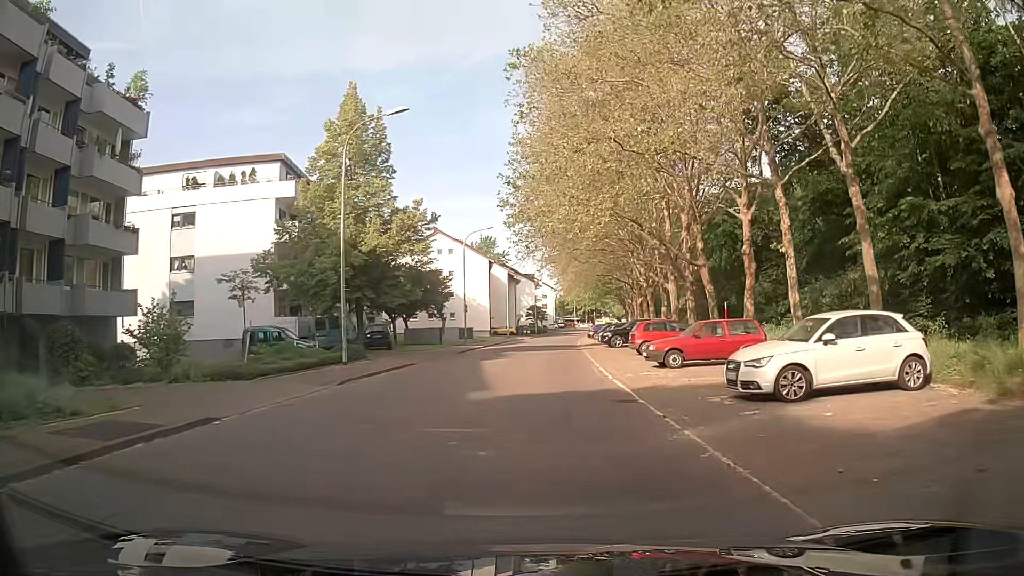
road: residential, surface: asphalt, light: Day
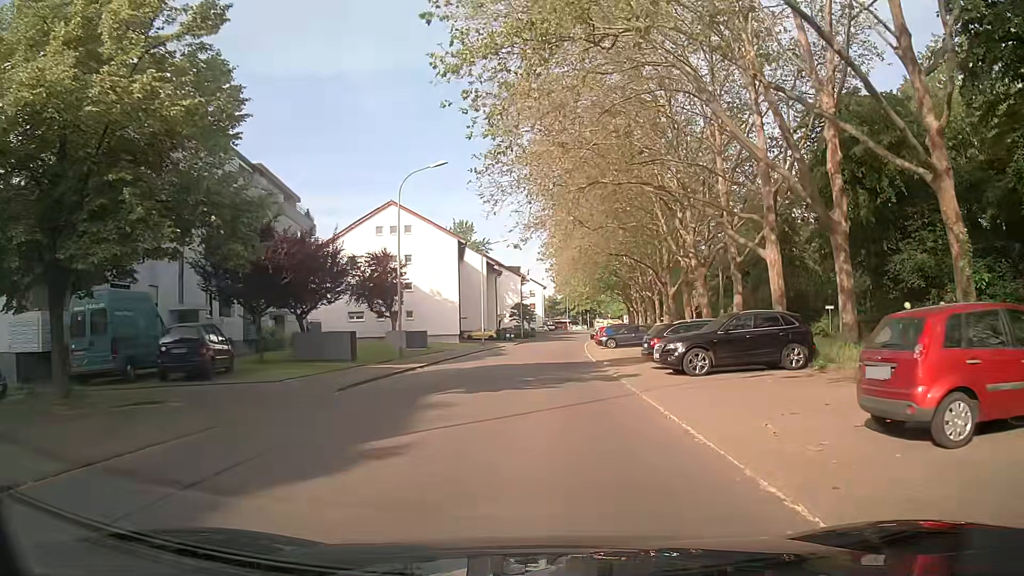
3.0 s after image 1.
(-0.1, +22.1) m; -1°
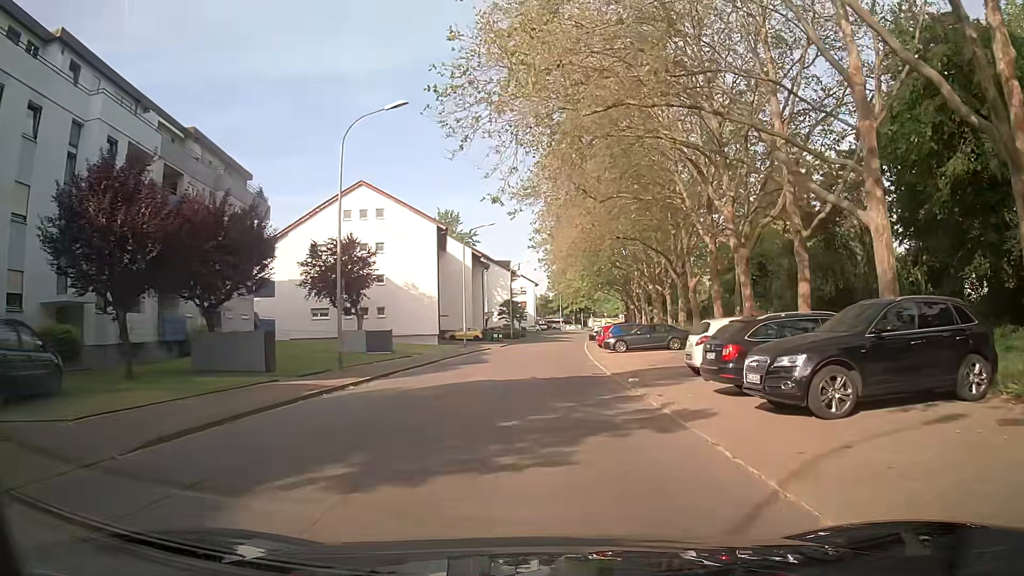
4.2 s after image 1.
(+0.2, +8.8) m; +2°
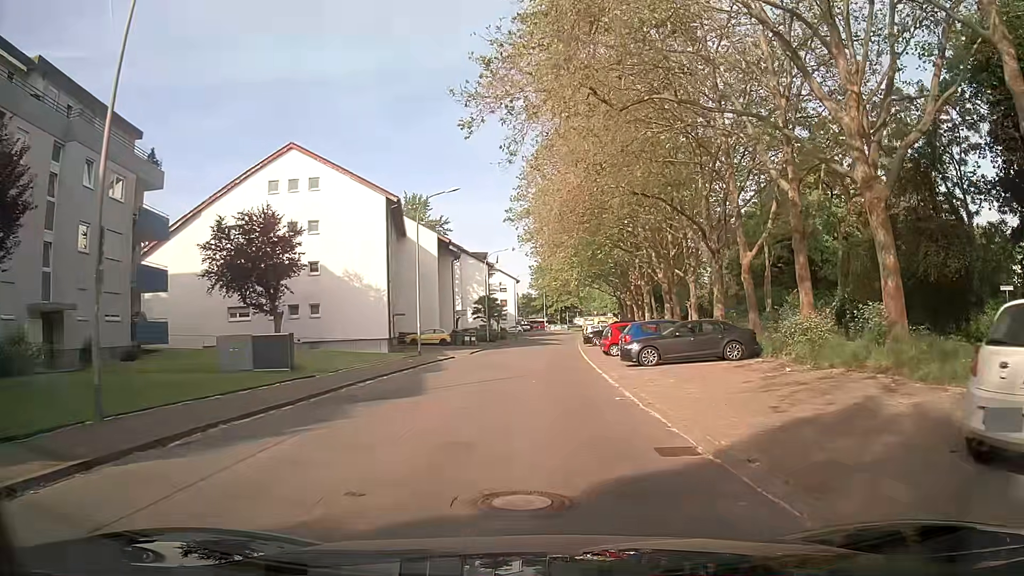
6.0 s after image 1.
(+0.2, +13.2) m; +2°
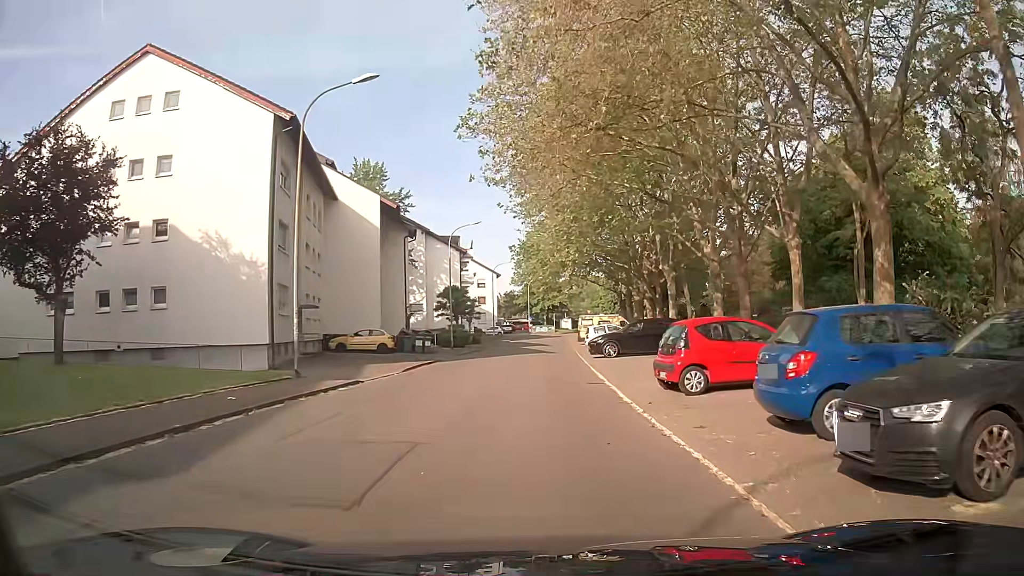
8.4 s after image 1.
(+0.2, +17.7) m; +3°
(0, +10) (-1, +20) (-1, +30) (-1, +40) (-1, +50) (-1, +60) (-1, +70) (-1, +80) (-1, +90) (0, +100) m
